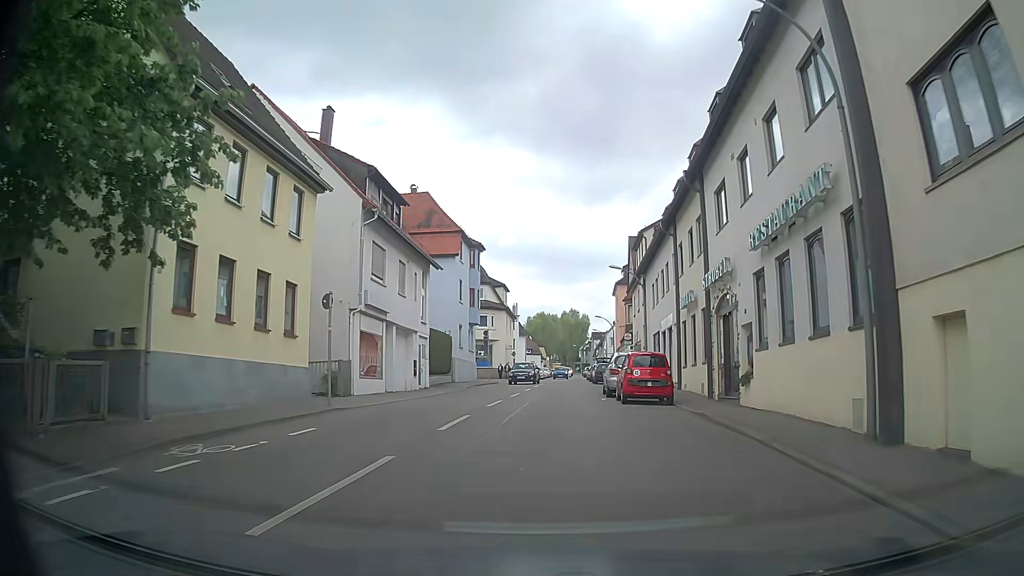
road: tertiary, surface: asphalt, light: Day
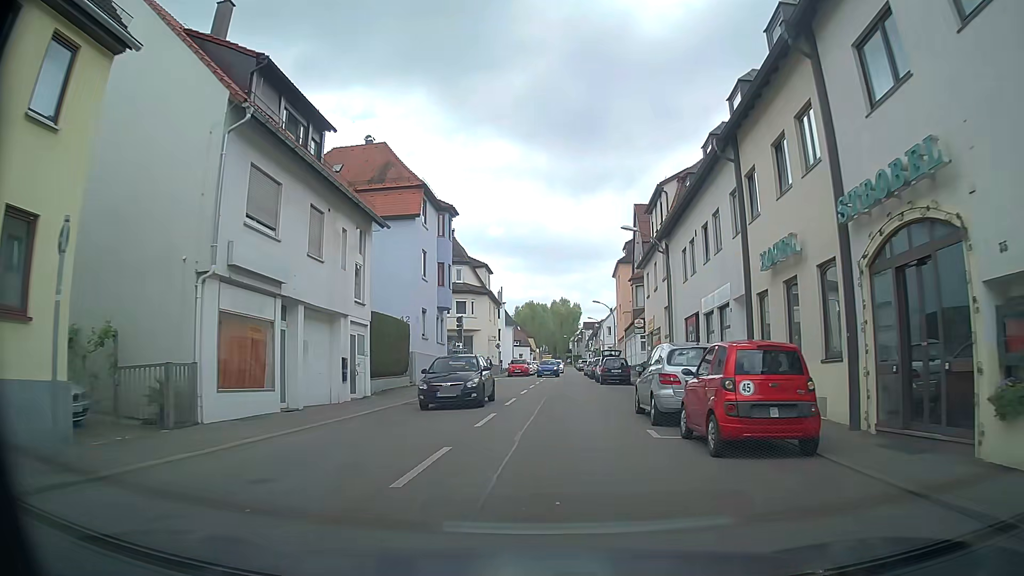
(+0.1, +10.8) m; +1°
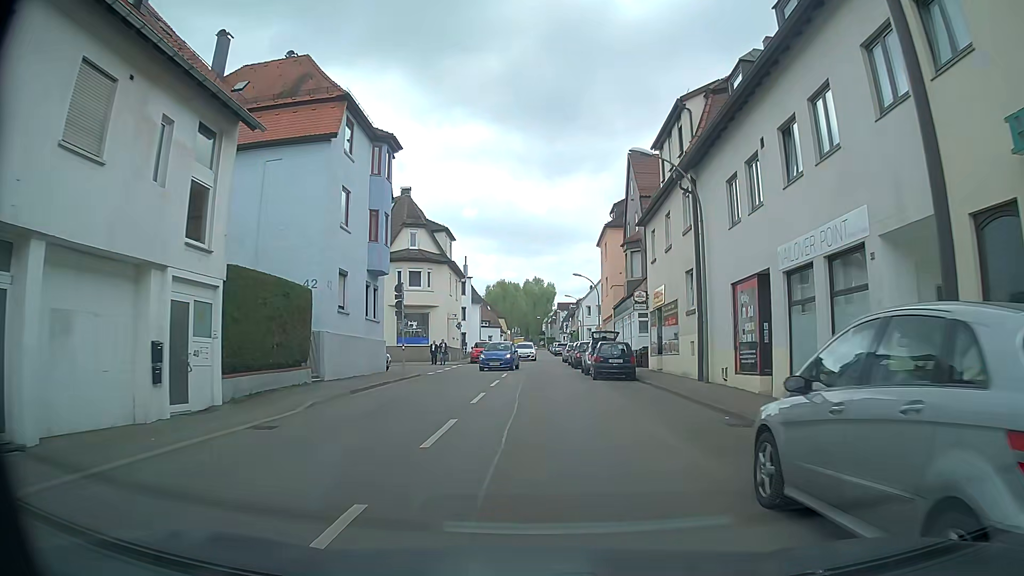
(+0.2, +10.2) m; +3°
(0, +10) (0, +20) (0, +30) (0, +40) (0, +50) (0, +60) (0, +70) (-1, +80) (-1, +90) (-1, +100) m
